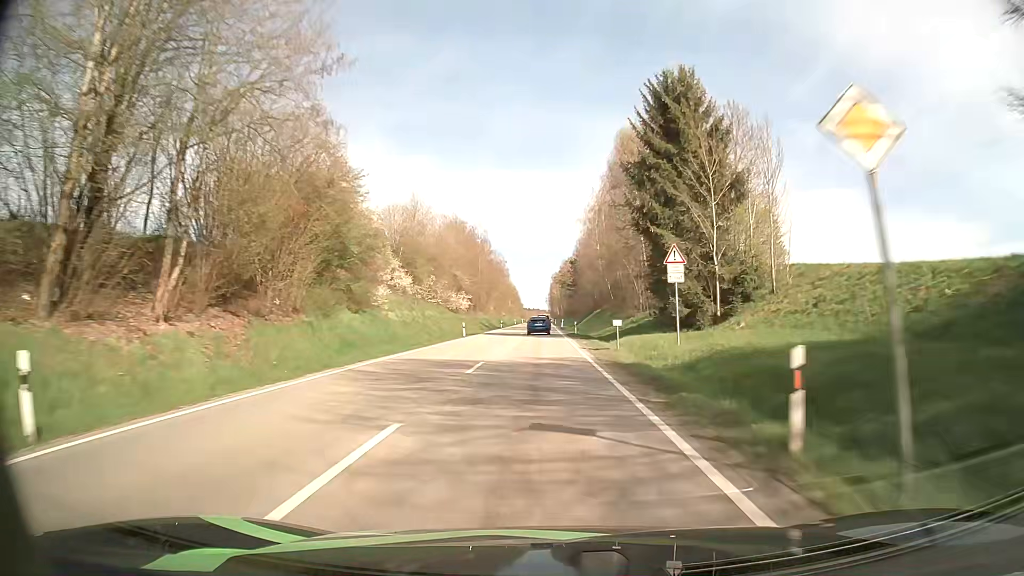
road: secondary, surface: asphalt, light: Day
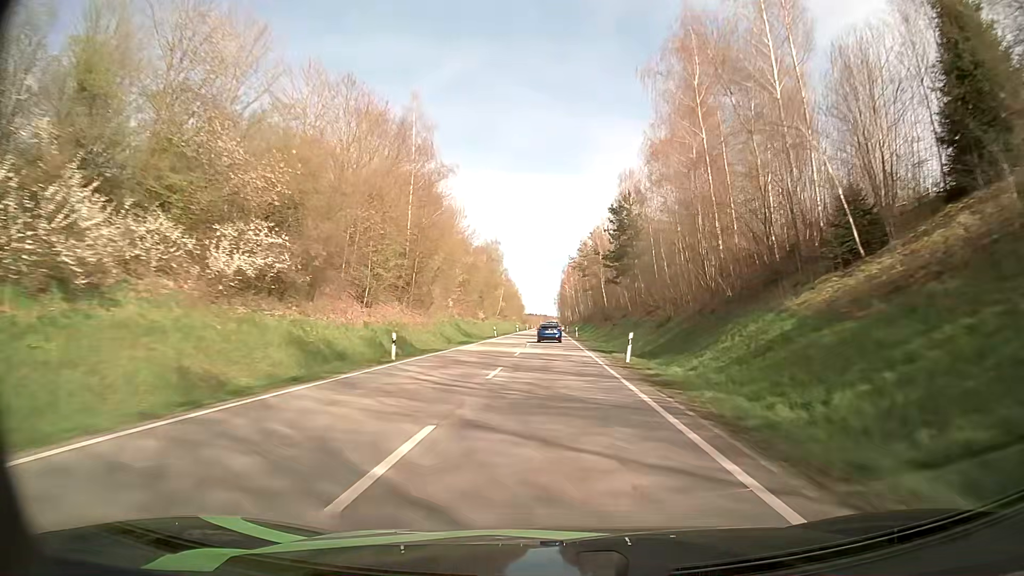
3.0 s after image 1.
(-0.7, +72.0) m; -1°
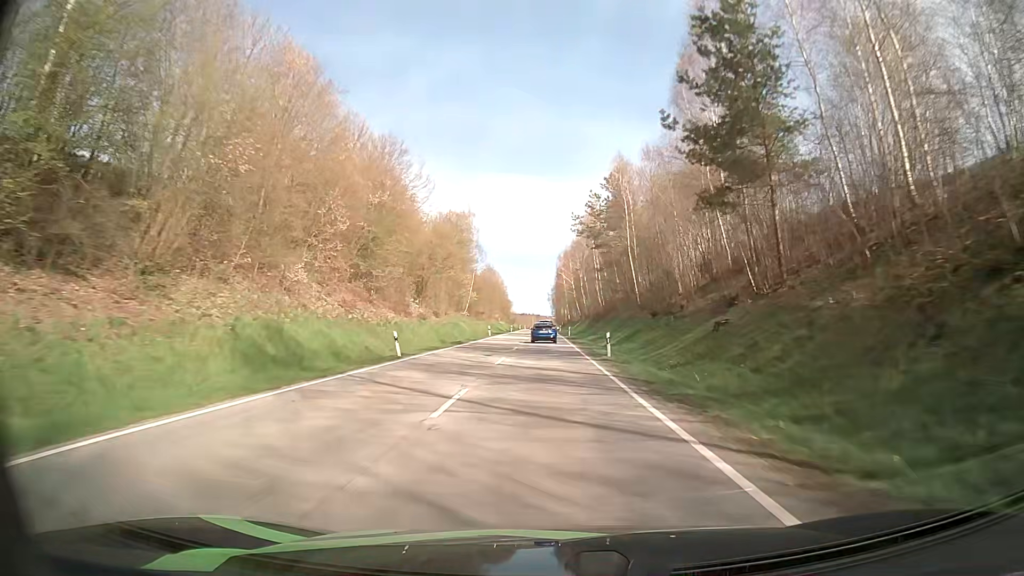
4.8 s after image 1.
(+0.6, +43.2) m; +1°
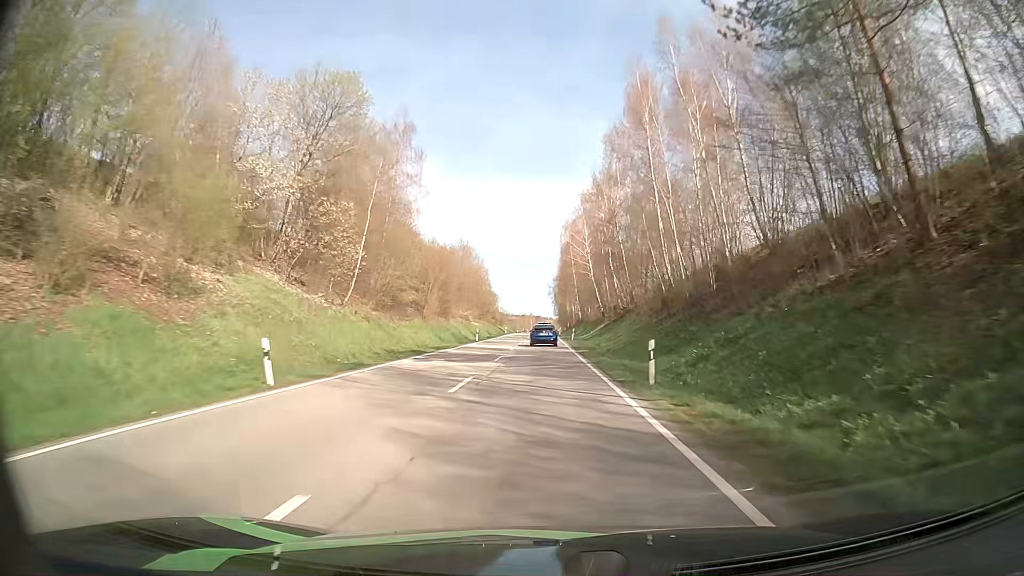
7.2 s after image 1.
(-0.2, +57.1) m; 0°
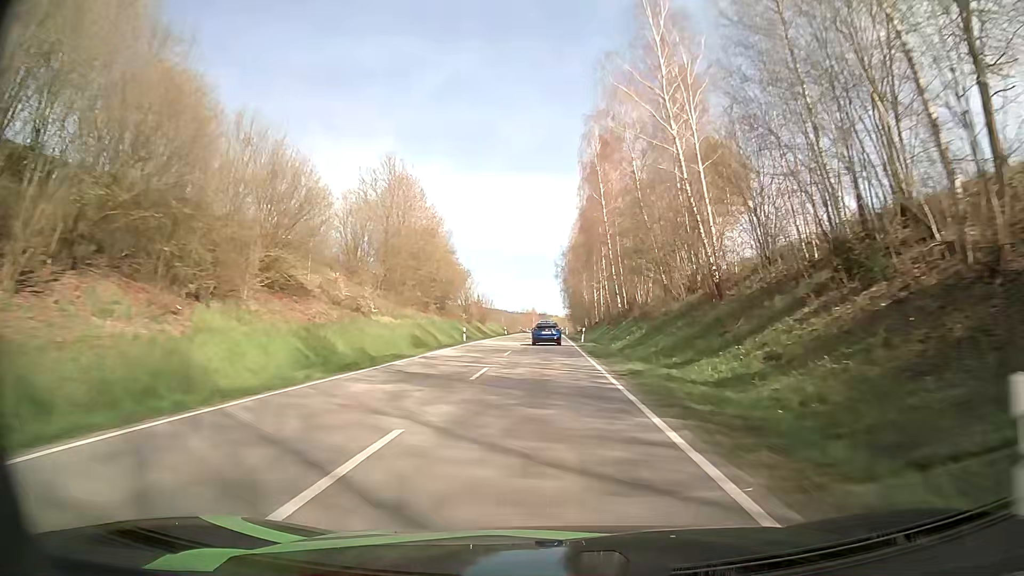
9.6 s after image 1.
(-0.4, +57.4) m; -1°
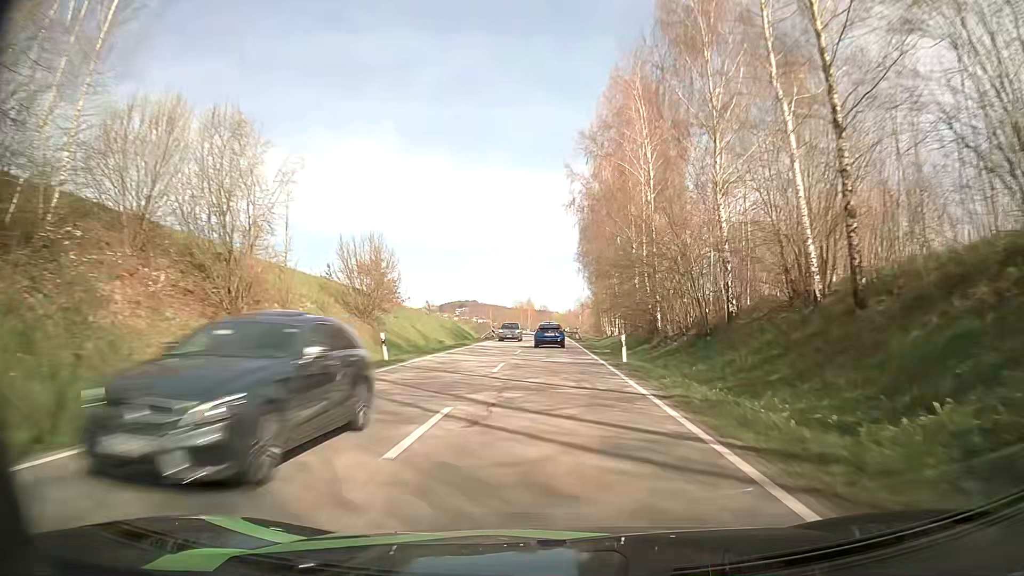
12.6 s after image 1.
(-0.1, +69.9) m; 0°
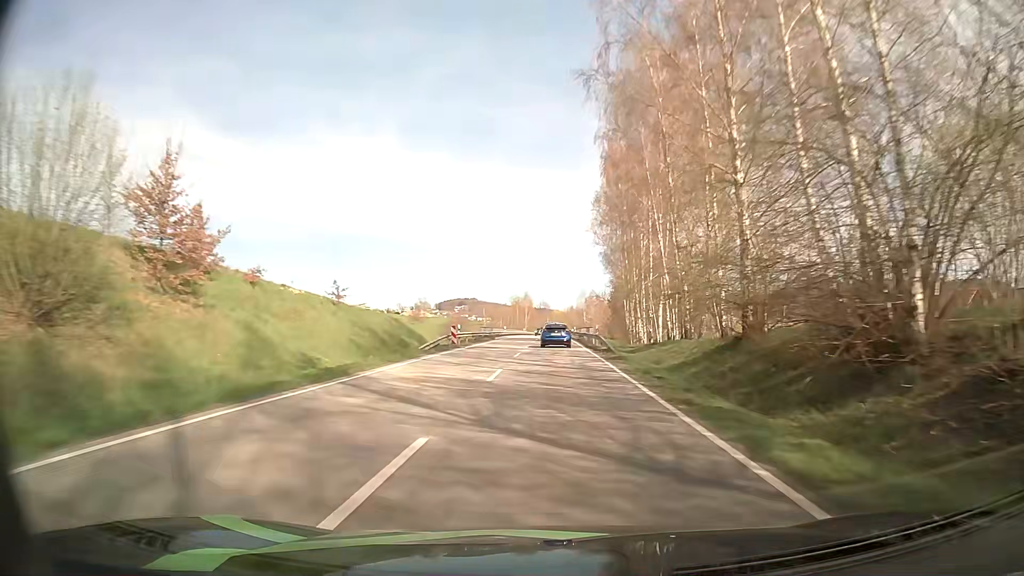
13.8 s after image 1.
(0.0, +27.2) m; 0°
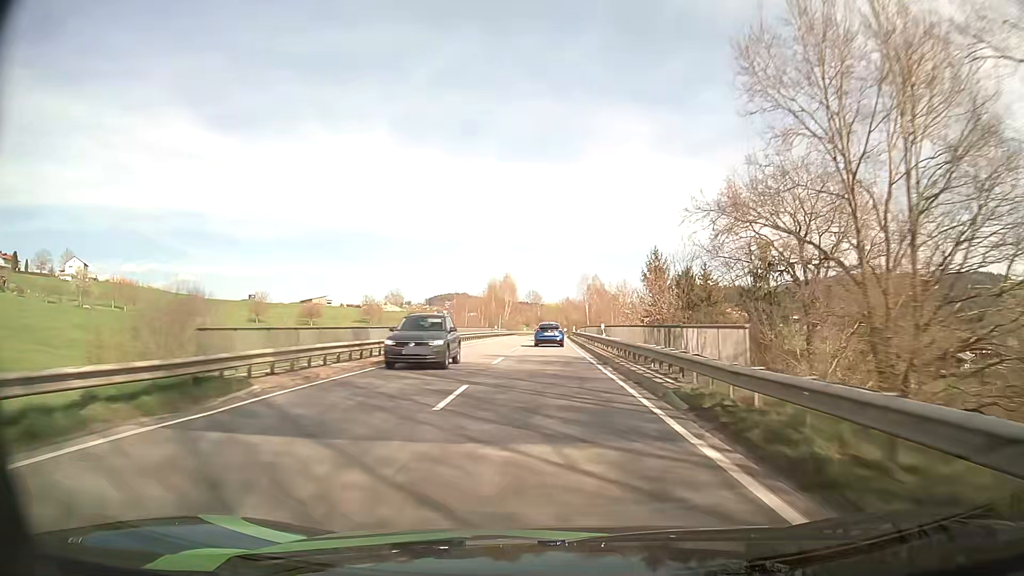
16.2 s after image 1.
(+0.6, +53.6) m; +1°
(0, +10) (0, +20) (0, +30) (0, +40) (0, +50) (0, +60) (0, +70) (0, +80) (0, +90) (0, +100) m
